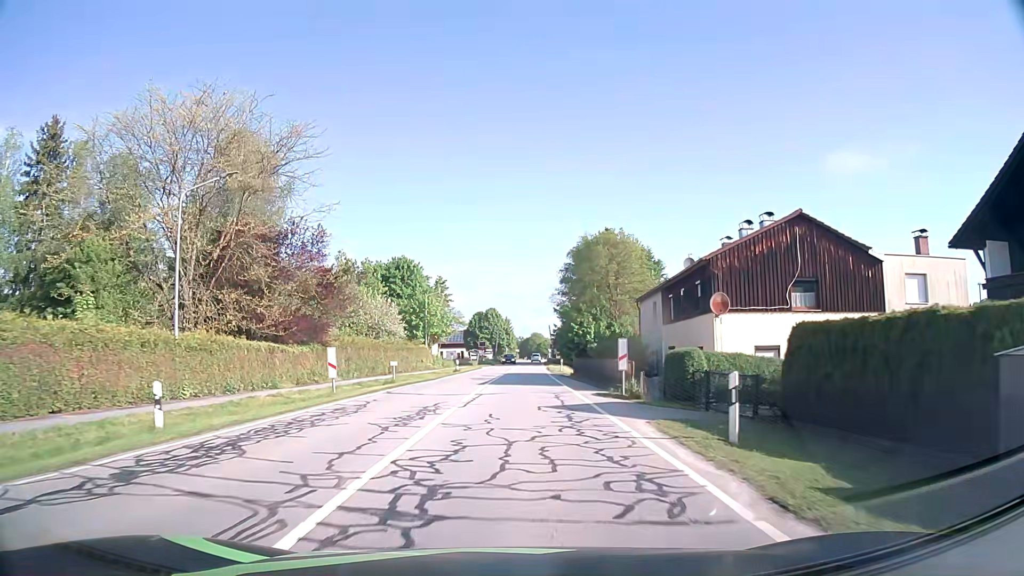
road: secondary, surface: asphalt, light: Day
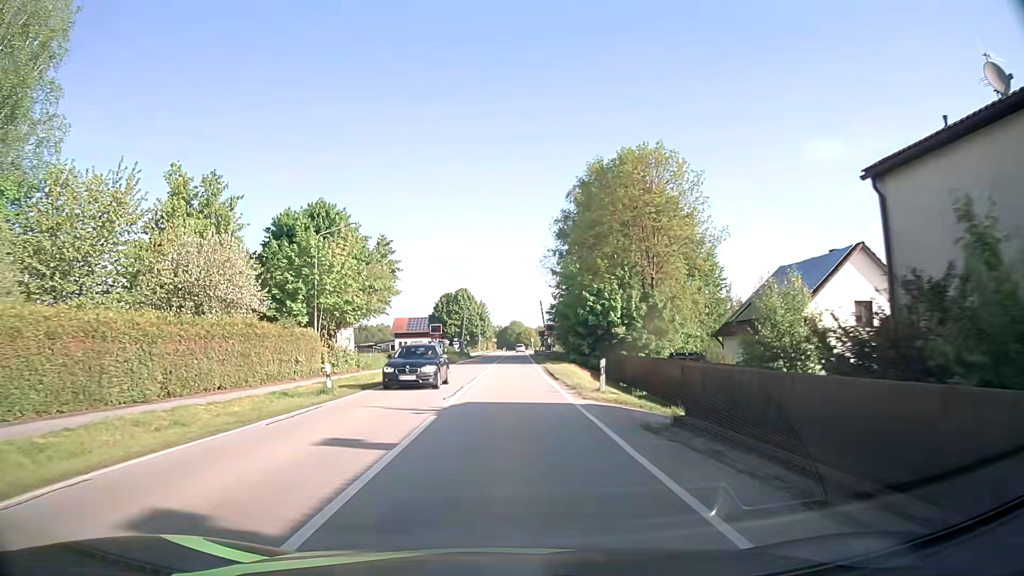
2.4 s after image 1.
(+0.7, +31.6) m; +2°
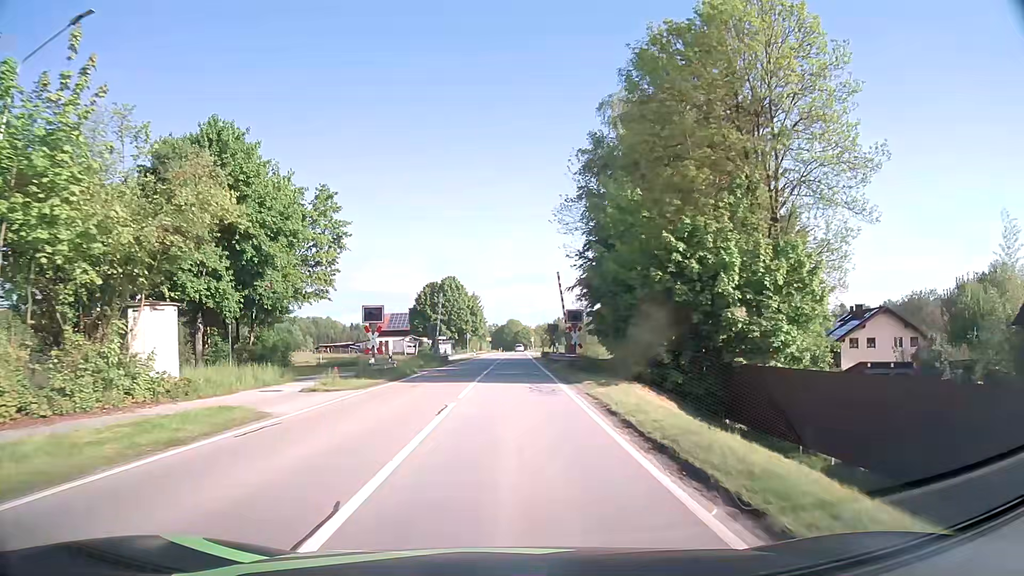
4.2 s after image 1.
(-0.1, +24.0) m; 0°
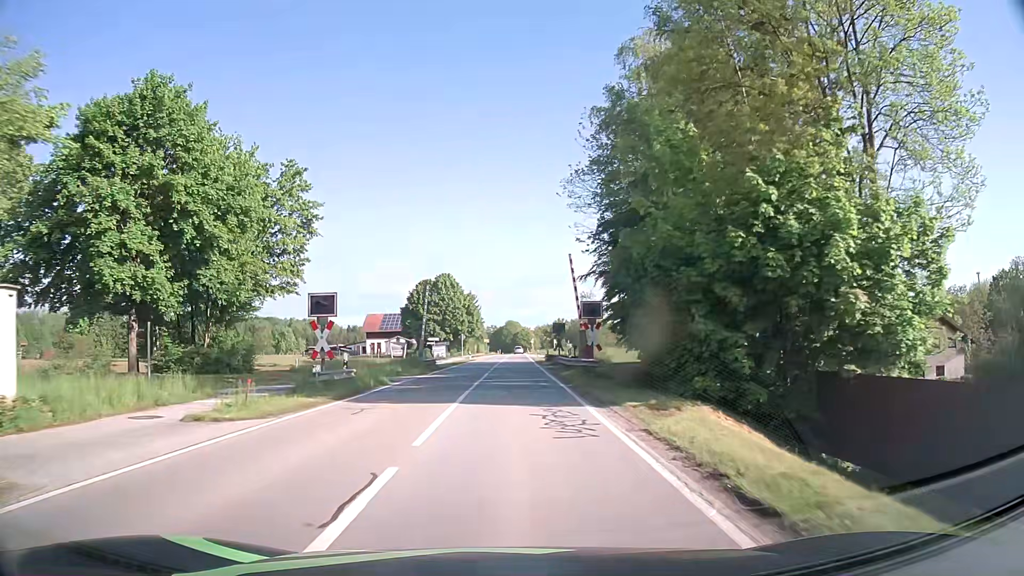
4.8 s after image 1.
(0.0, +8.0) m; 0°
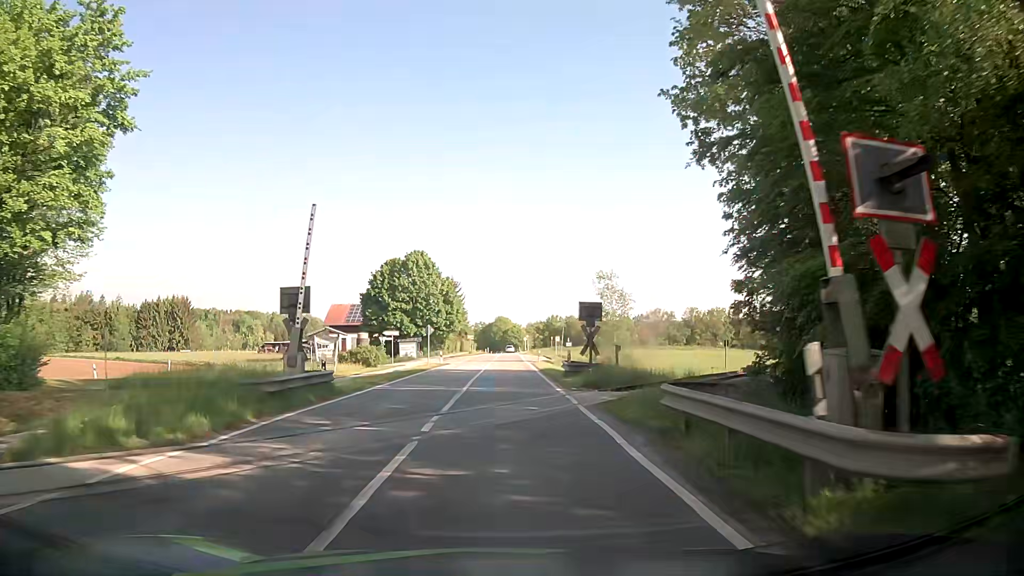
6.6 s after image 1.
(+0.1, +23.8) m; +1°
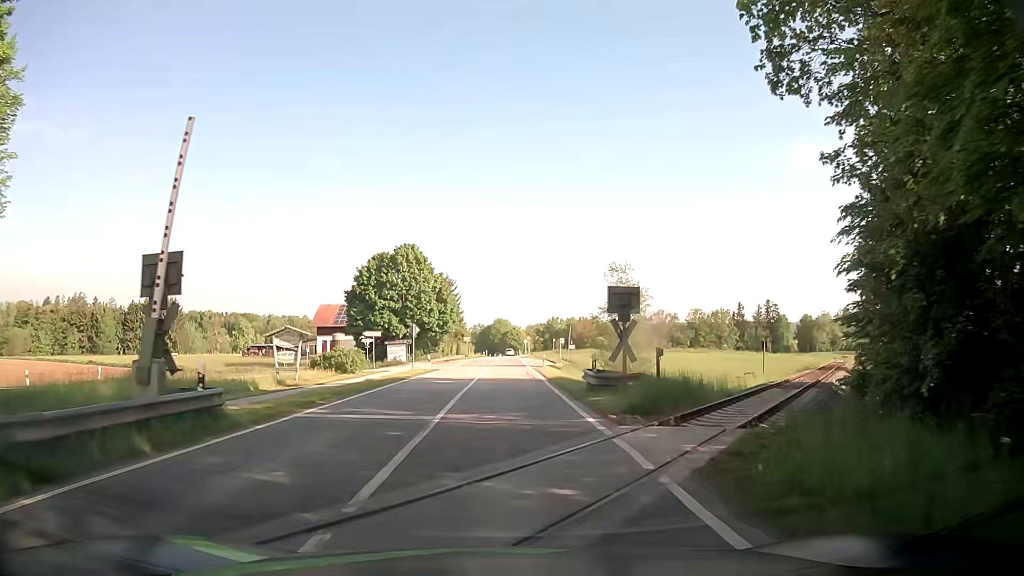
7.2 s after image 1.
(0.0, +7.9) m; 0°
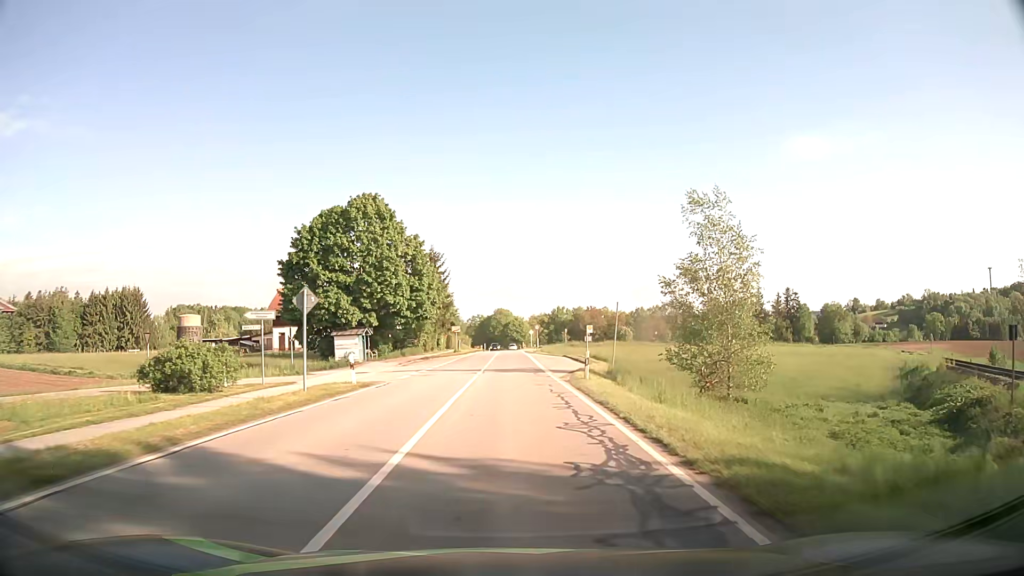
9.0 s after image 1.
(0.0, +23.8) m; 0°
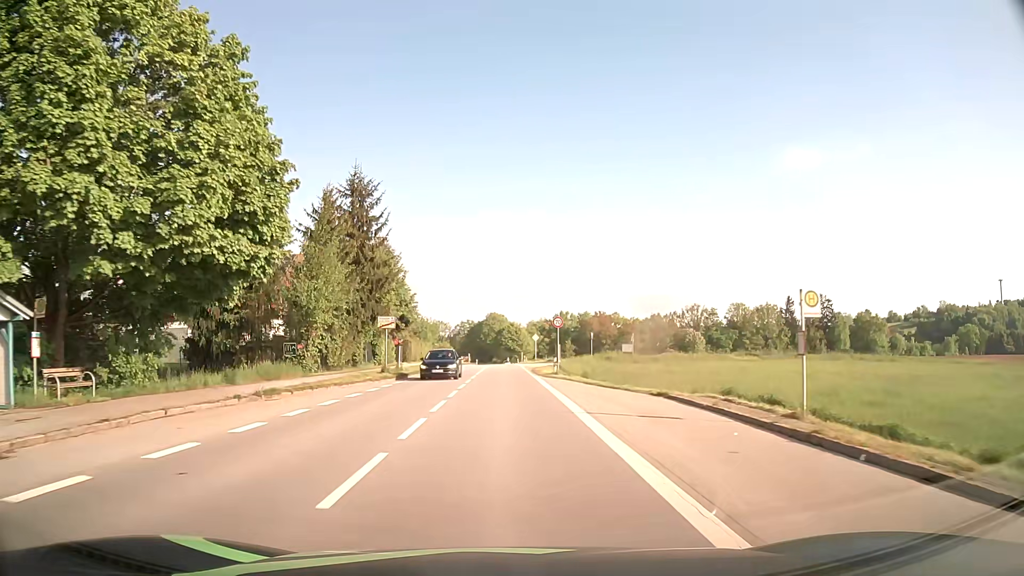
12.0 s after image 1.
(+0.3, +39.8) m; +1°
